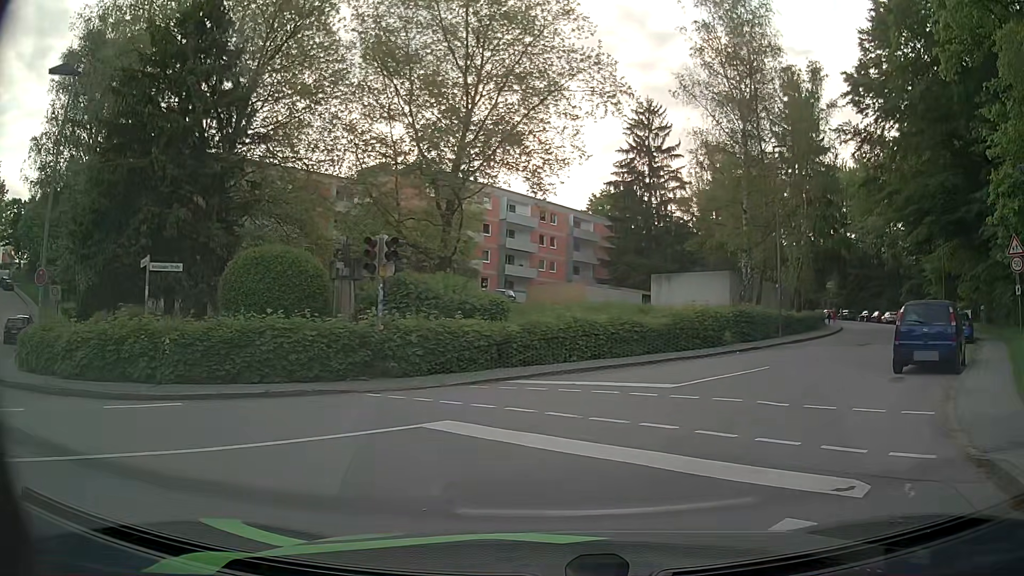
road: residential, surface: asphalt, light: Day
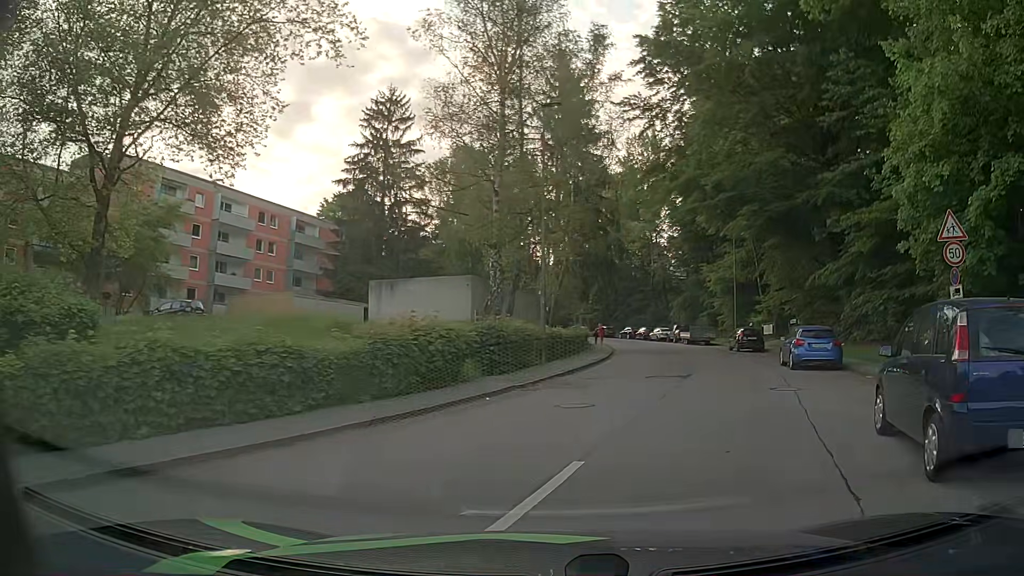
(+1.7, +10.4) m; +21°
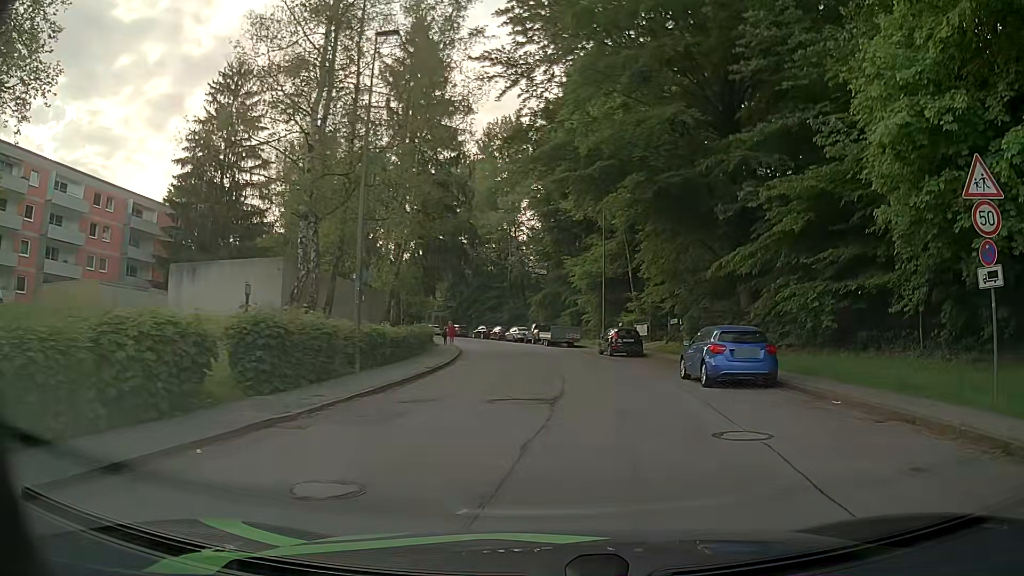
(+0.7, +6.8) m; +11°
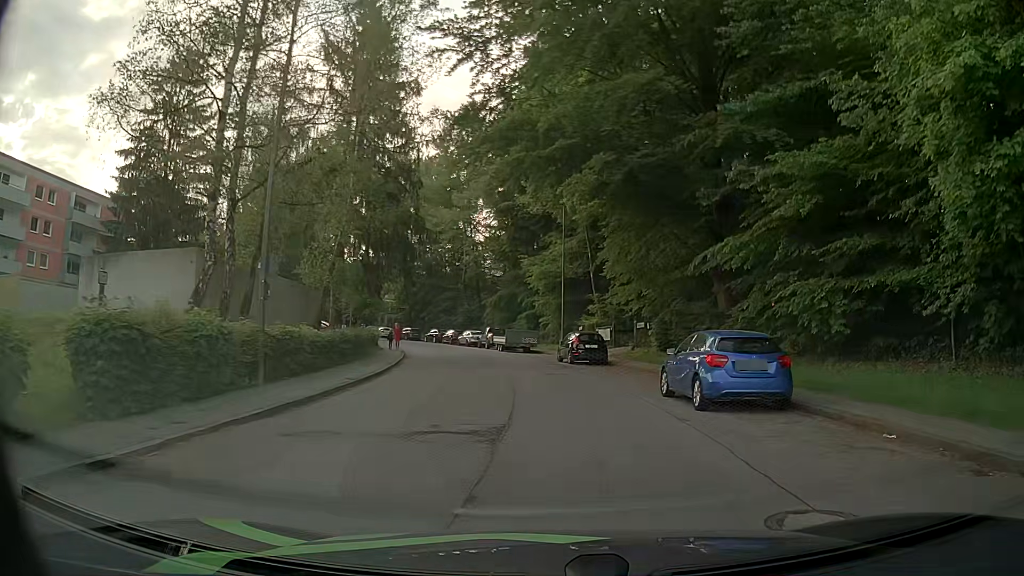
(+0.2, +3.8) m; +5°
